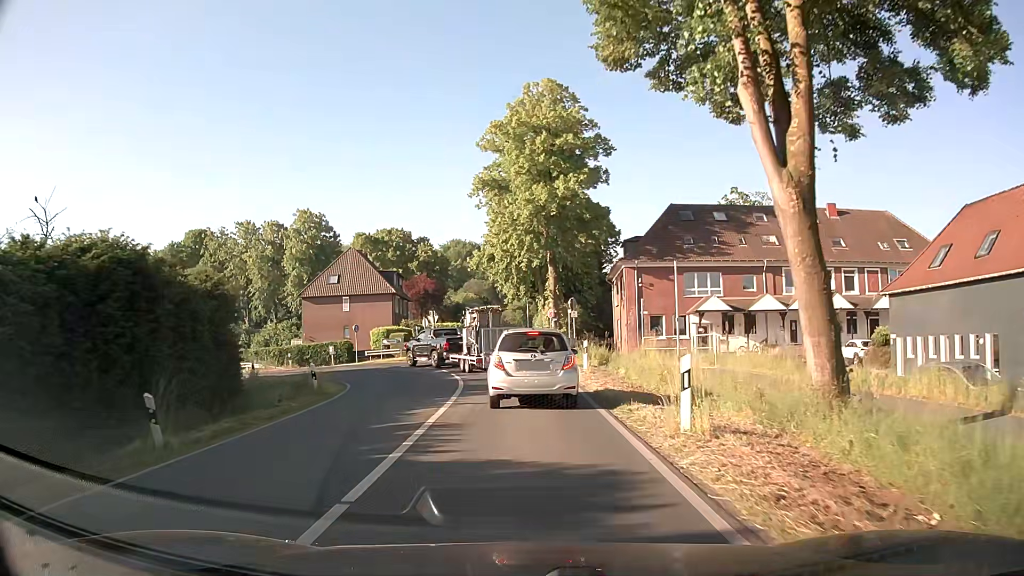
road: secondary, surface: asphalt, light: Day
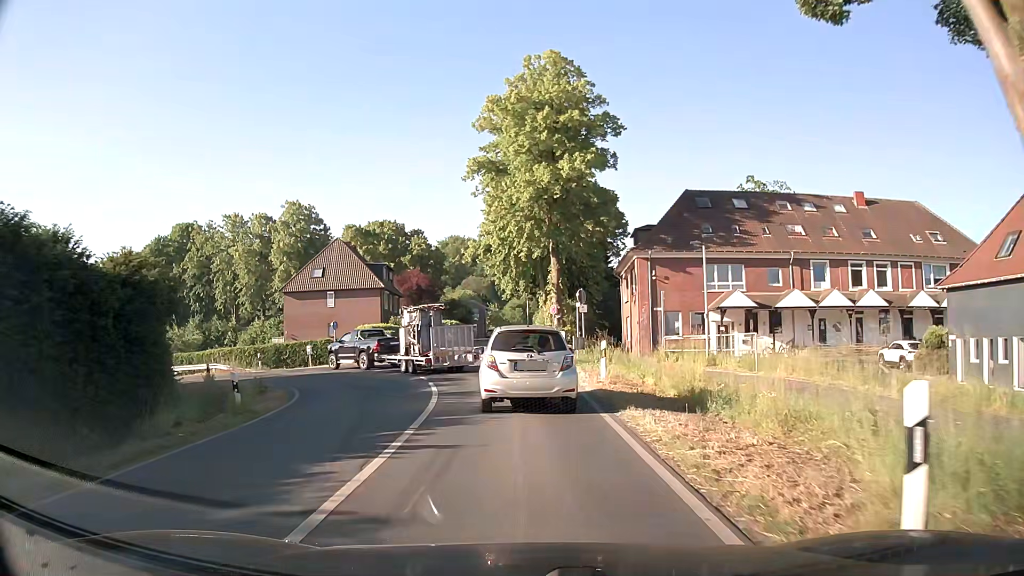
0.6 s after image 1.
(0.0, +5.6) m; 0°
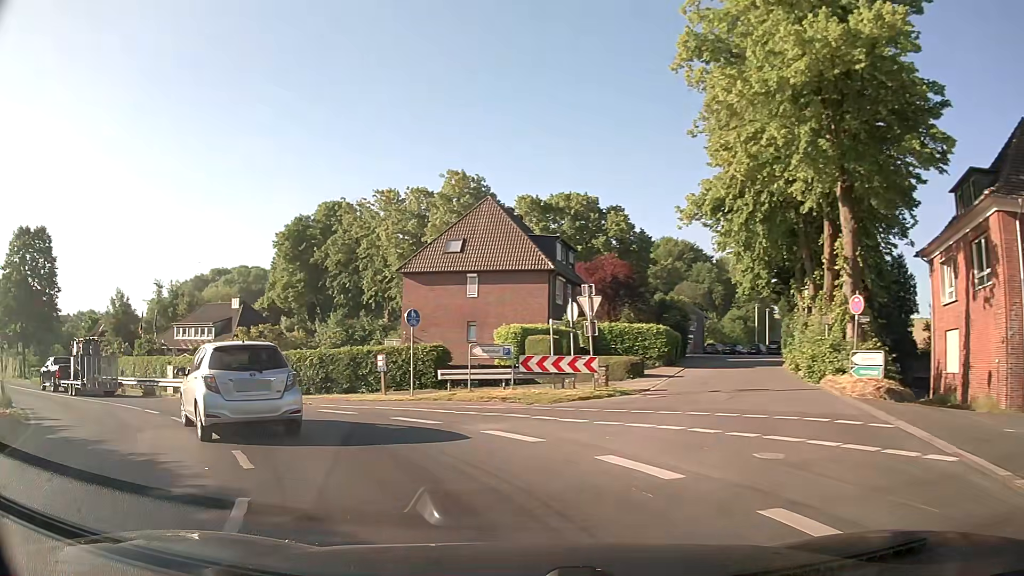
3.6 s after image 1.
(-1.7, +23.3) m; -18°
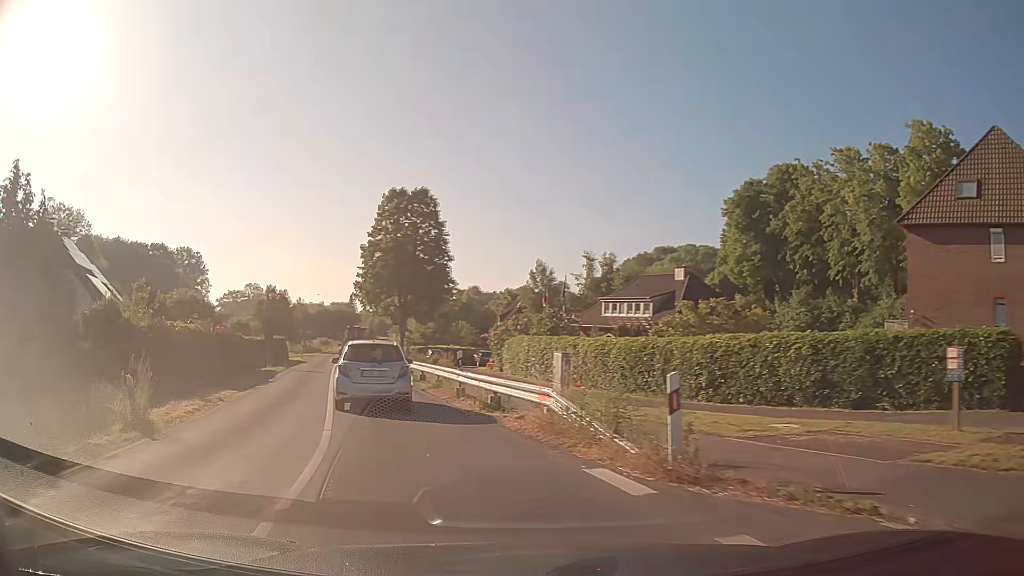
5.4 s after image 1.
(-4.2, +13.2) m; -38°
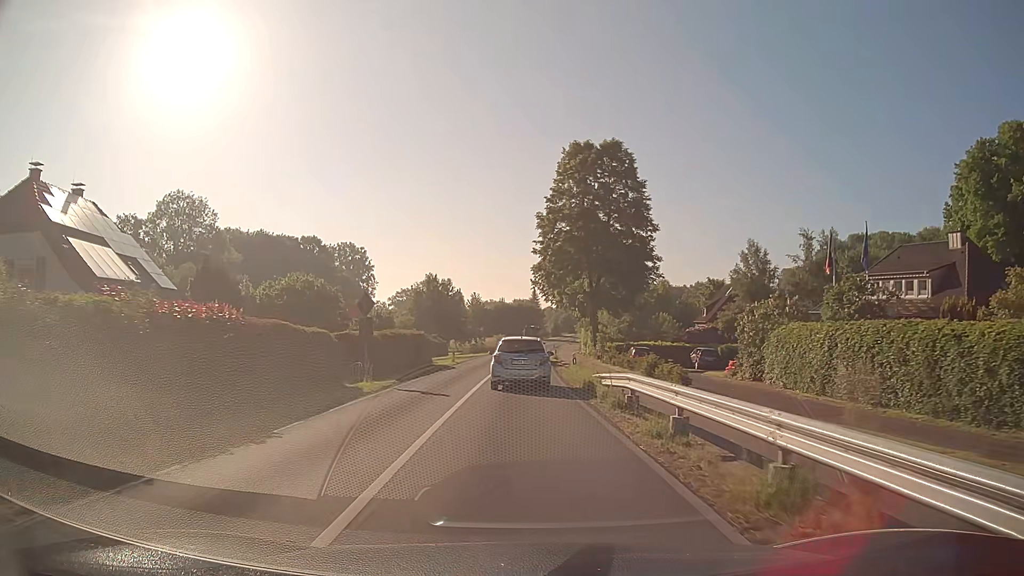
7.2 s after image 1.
(-3.2, +17.4) m; -15°
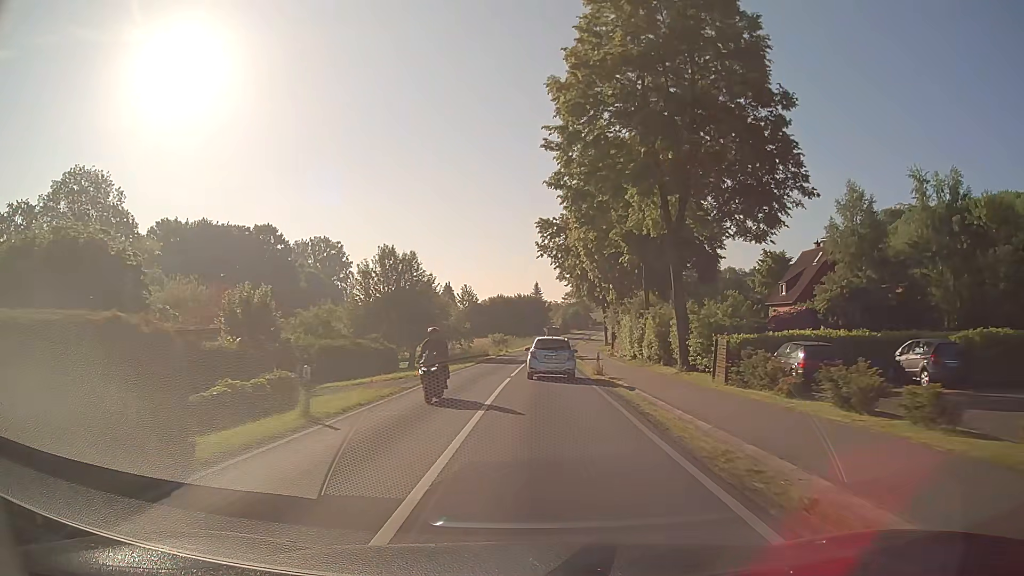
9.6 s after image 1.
(-0.6, +30.6) m; 0°
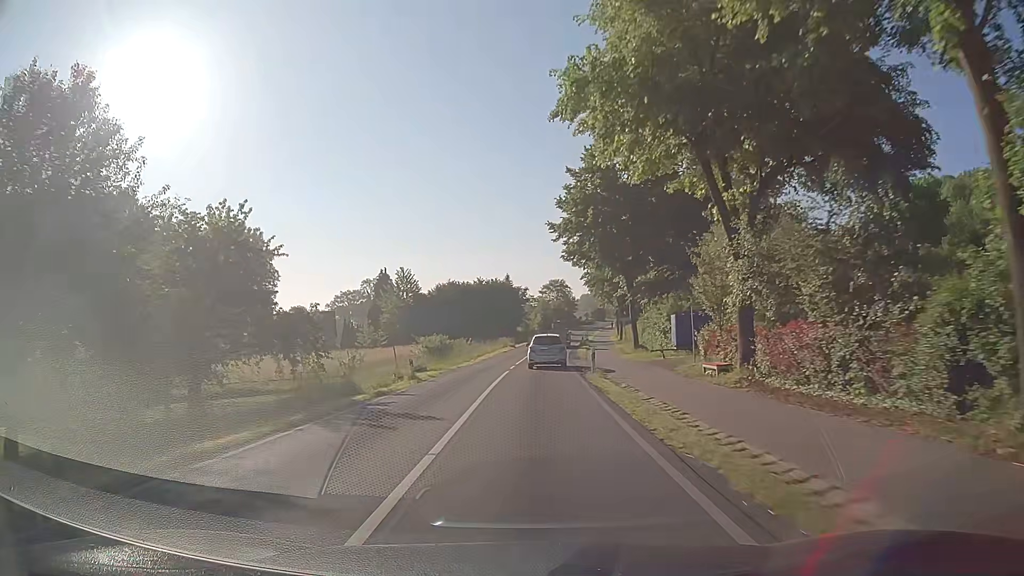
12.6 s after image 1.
(+0.7, +45.3) m; +2°
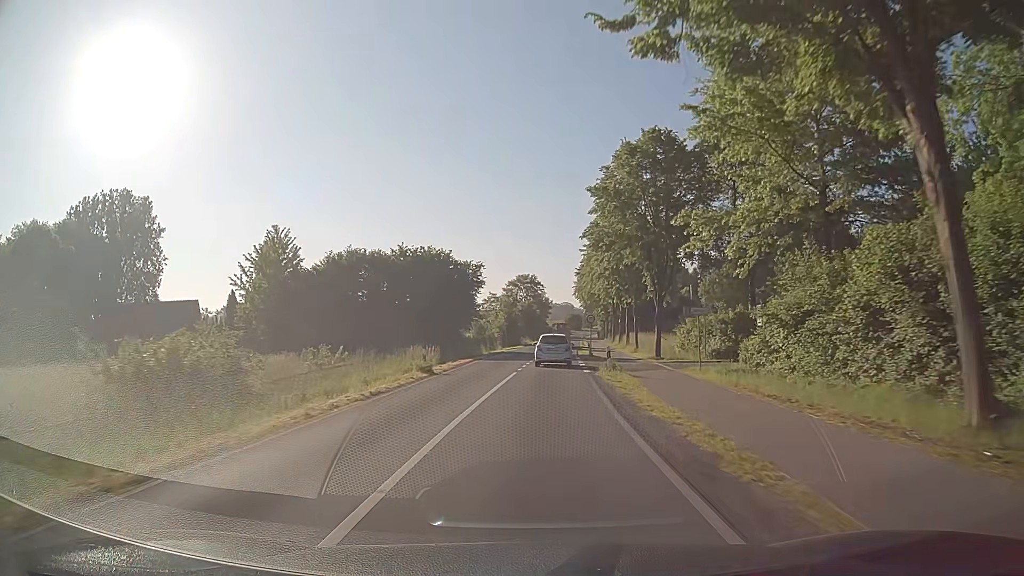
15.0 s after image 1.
(+0.9, +41.5) m; +3°
(0, +10) (0, +20) (+1, +30) (+1, +40) (+2, +50) (+2, +60) (+3, +70) (+4, +80) (+5, +90) (+6, +100) m
